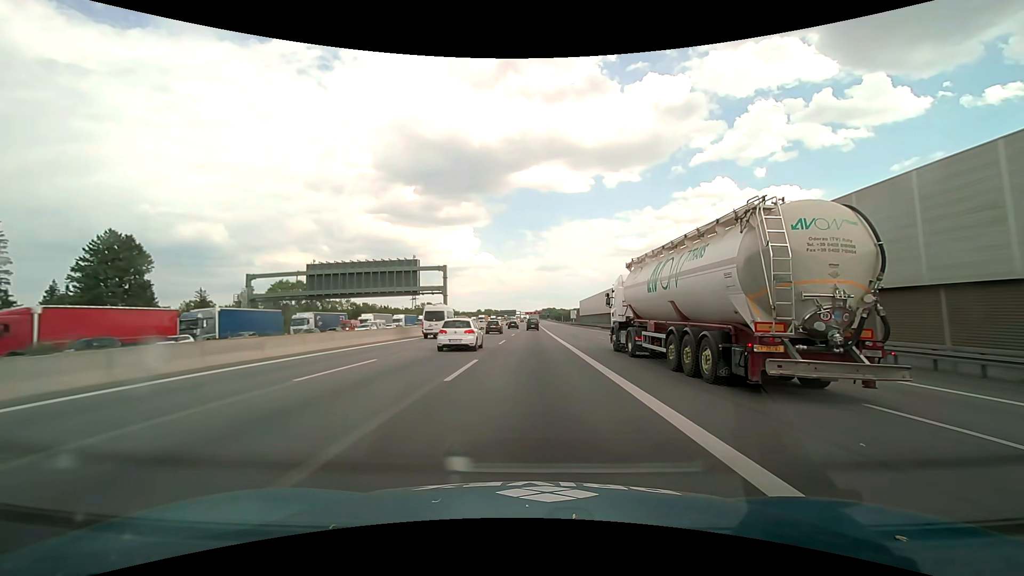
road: motorway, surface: asphalt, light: Day
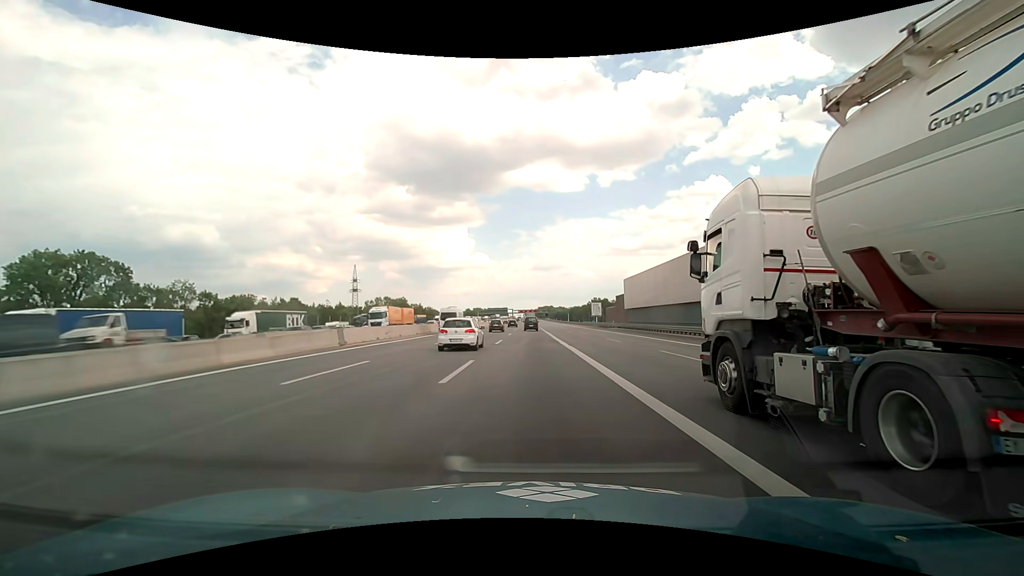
(+0.6, +90.3) m; +1°
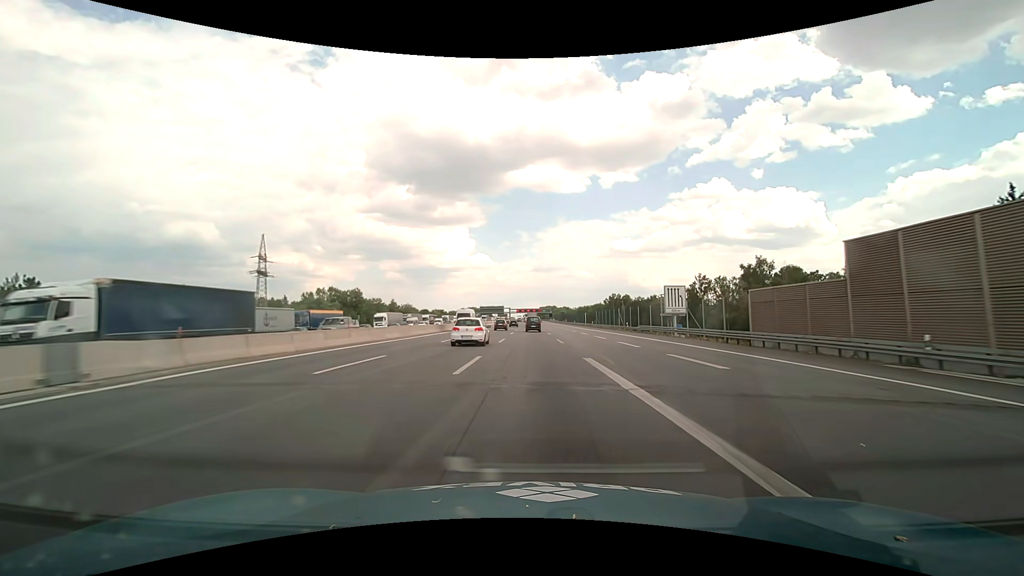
(-0.1, +70.4) m; 0°
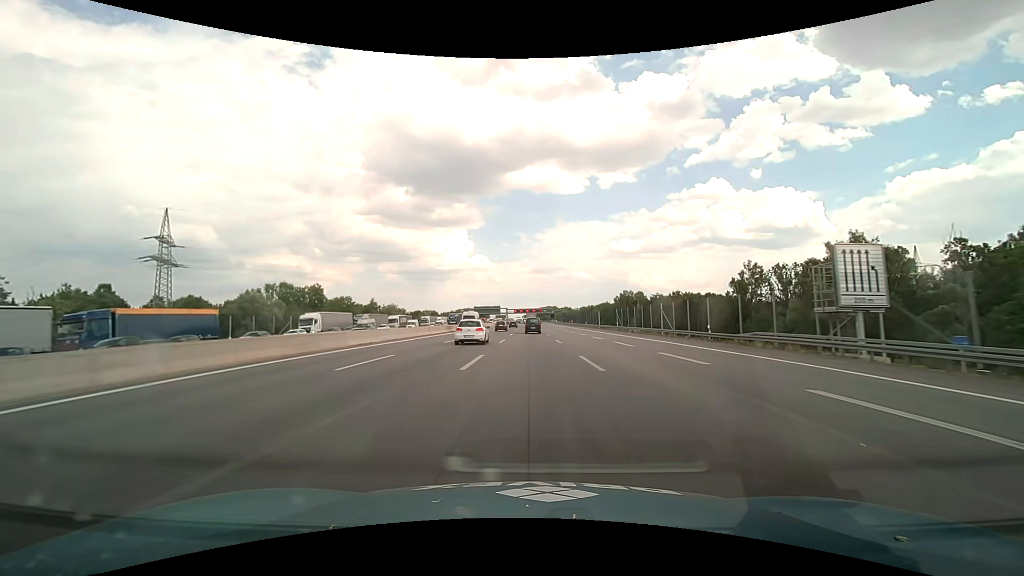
(+0.1, +34.6) m; 0°
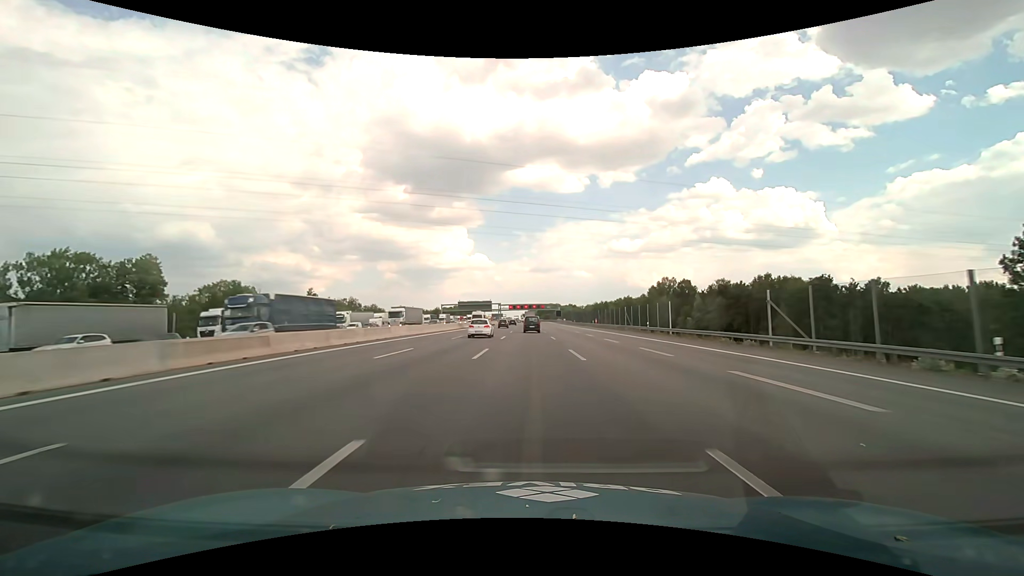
(0.0, +68.1) m; 0°
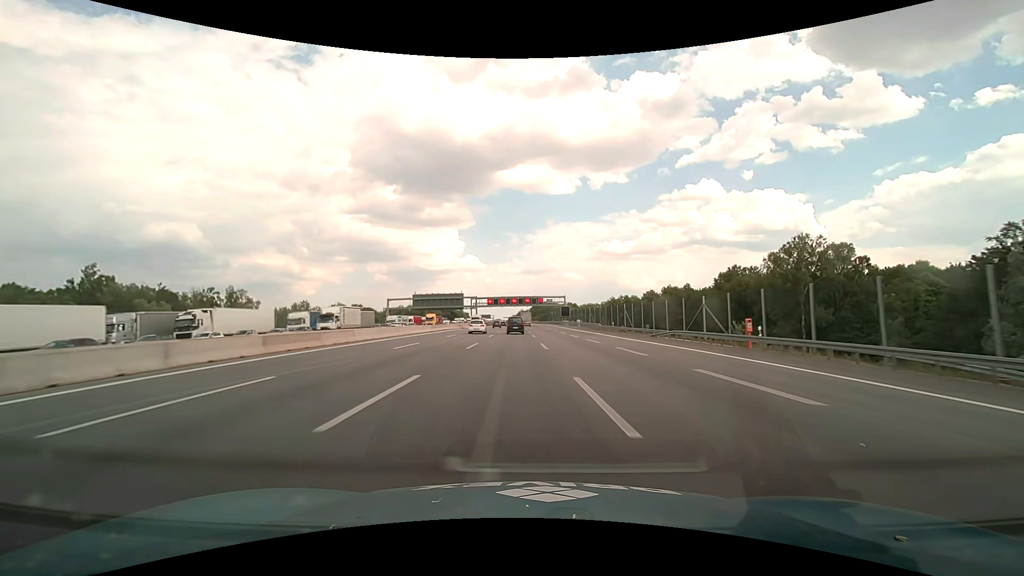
(+0.3, +83.5) m; +1°
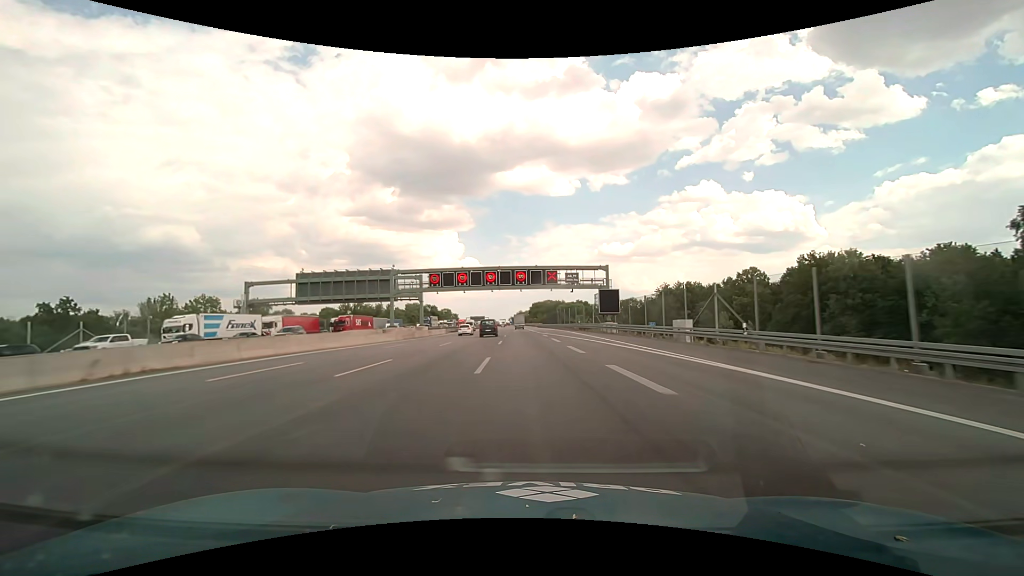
(+0.6, +83.5) m; 0°
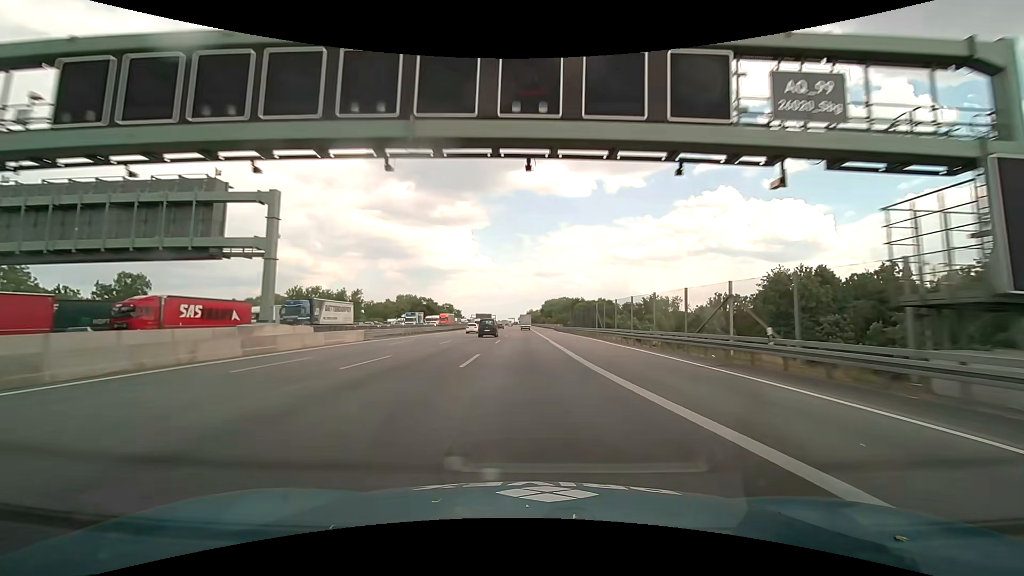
(-0.5, +52.5) m; -1°
(0, +10) (0, +20) (0, +30) (0, +40) (0, +50) (0, +60) (0, +70) (0, +80) (-1, +90) (-1, +100) m
